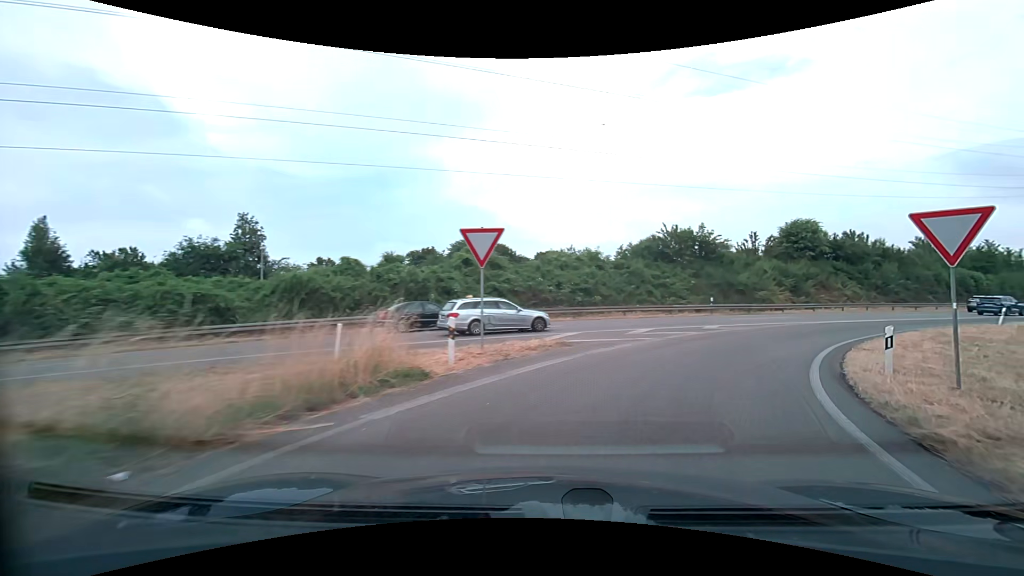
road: trunk_link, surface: asphalt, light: Day
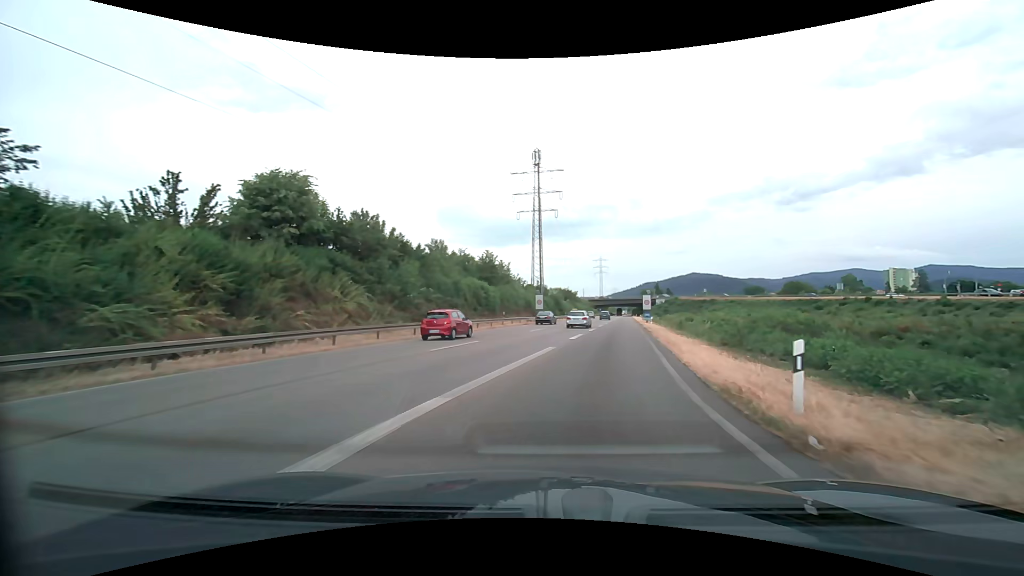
(+14.4, +27.9) m; +50°
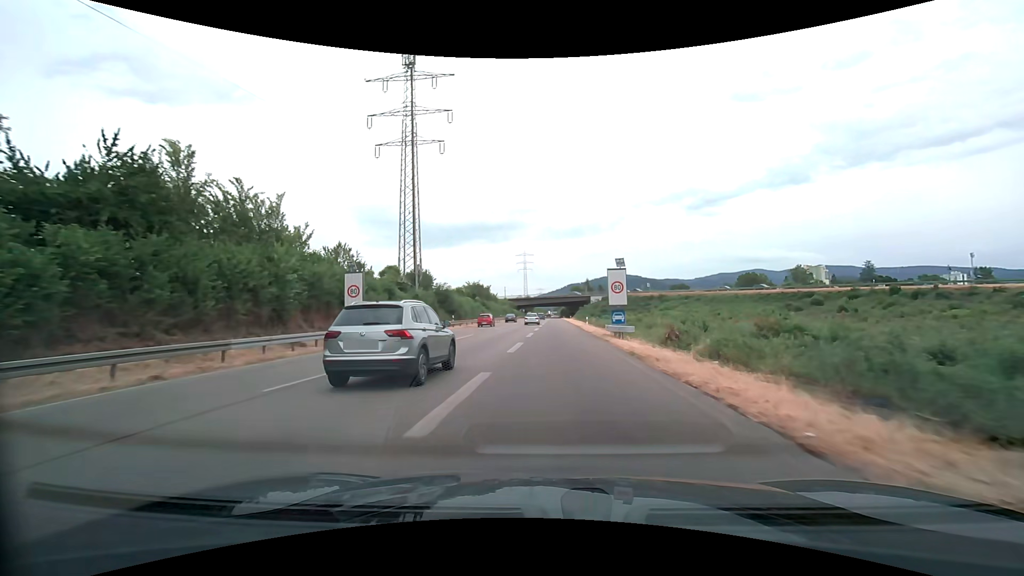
(+7.4, +43.6) m; +12°
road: trunk
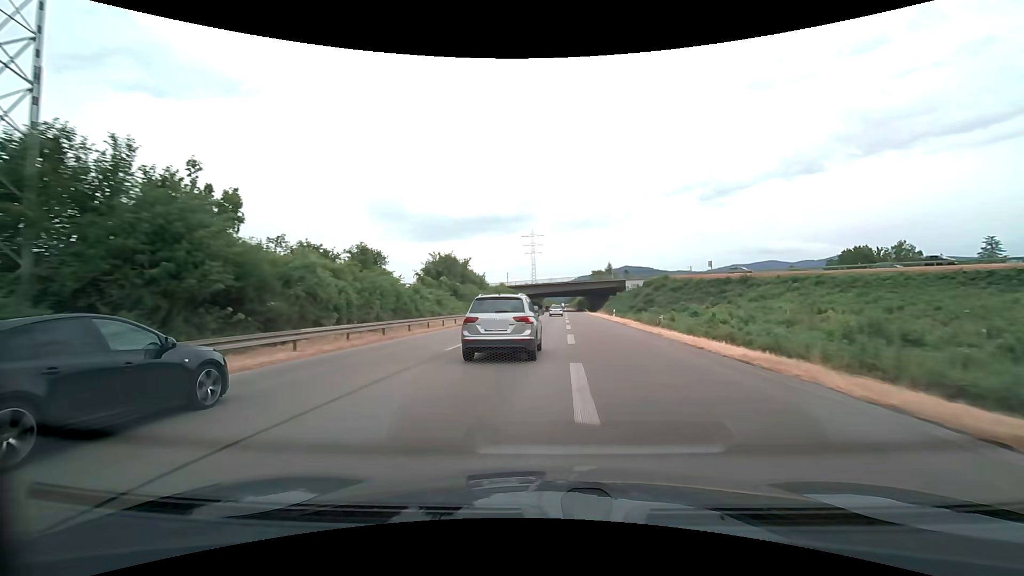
(-1.1, +48.4) m; -2°
(0, +10) (0, +20) (0, +30) (+1, +40) (+1, +50) (+1, +60) (+2, +70) (+2, +80) (+3, +90) (+3, +100) m
